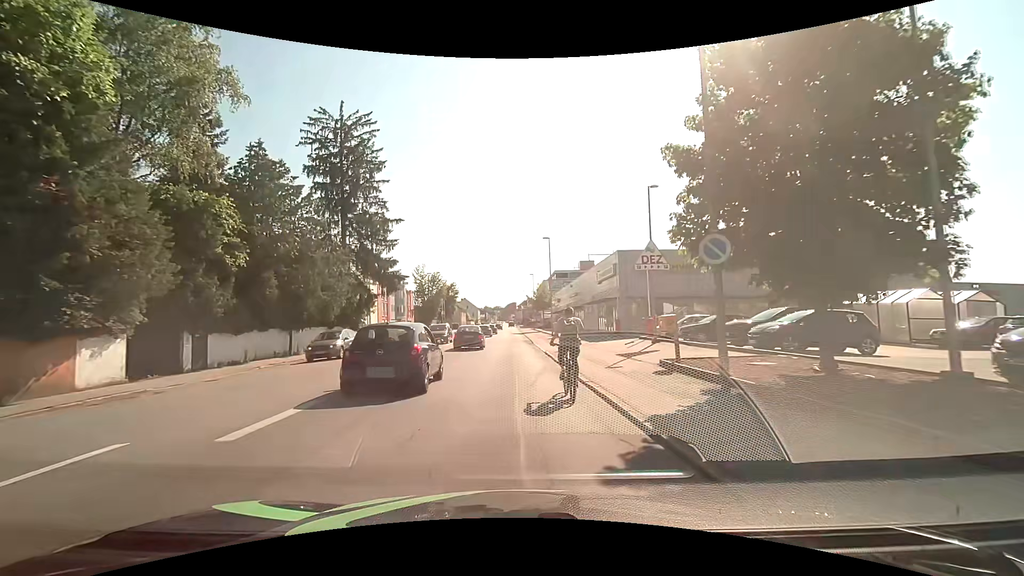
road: tertiary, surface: asphalt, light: Day
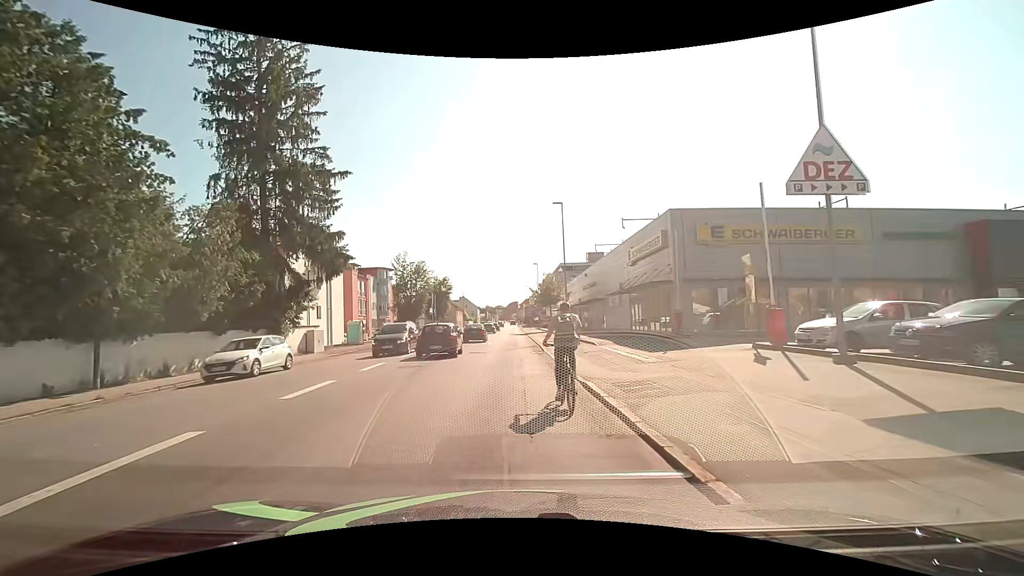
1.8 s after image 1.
(-0.1, +14.2) m; -1°
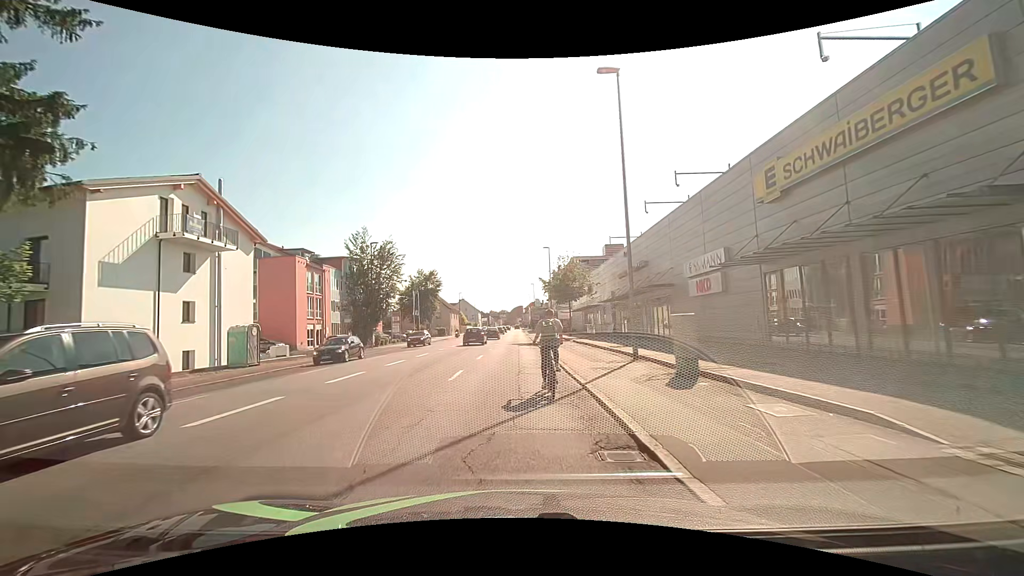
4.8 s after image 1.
(+0.1, +20.2) m; 0°
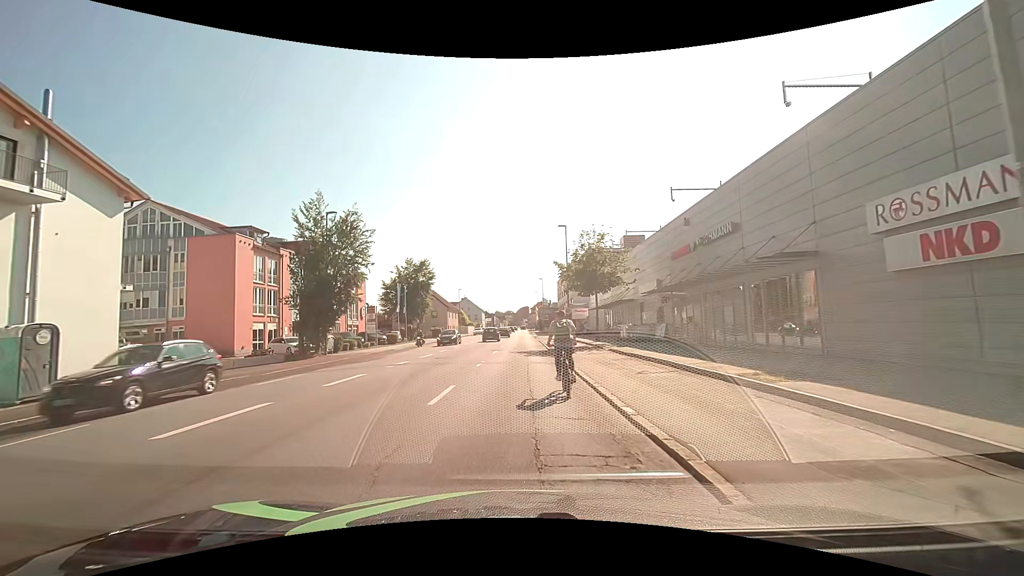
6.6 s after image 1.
(-0.1, +13.0) m; -1°
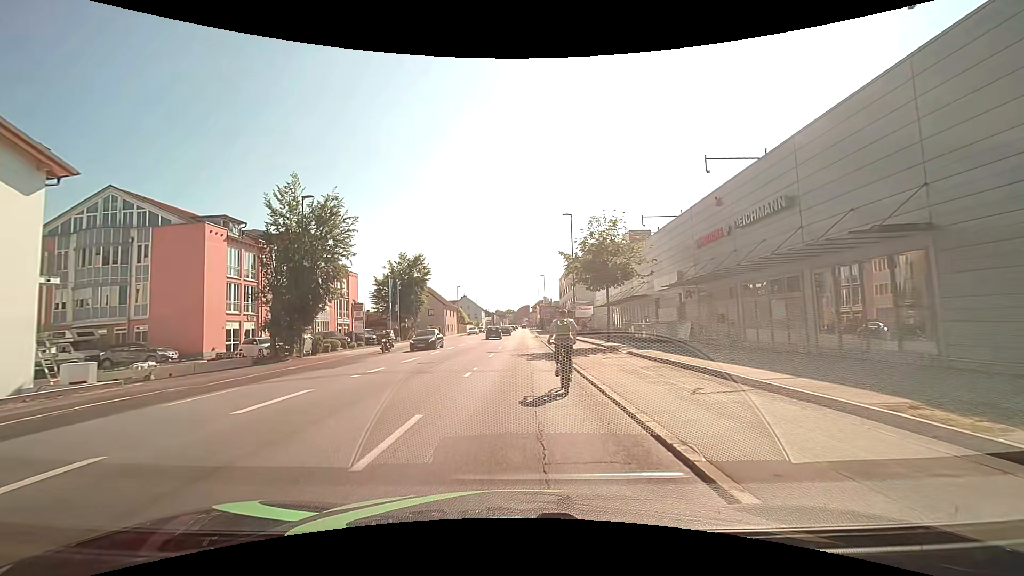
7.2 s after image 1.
(0.0, +4.1) m; -1°
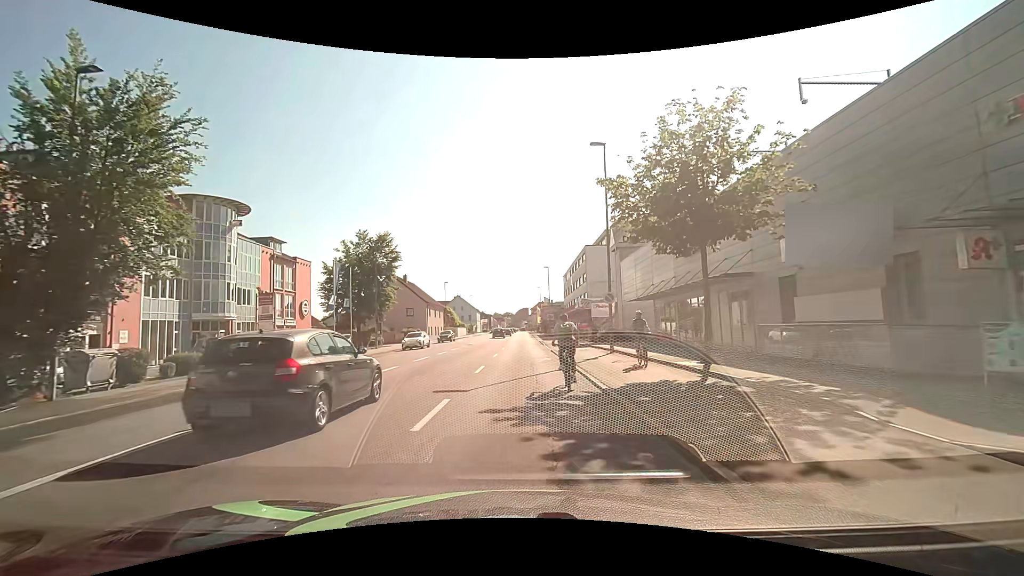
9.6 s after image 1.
(+0.3, +16.4) m; 0°
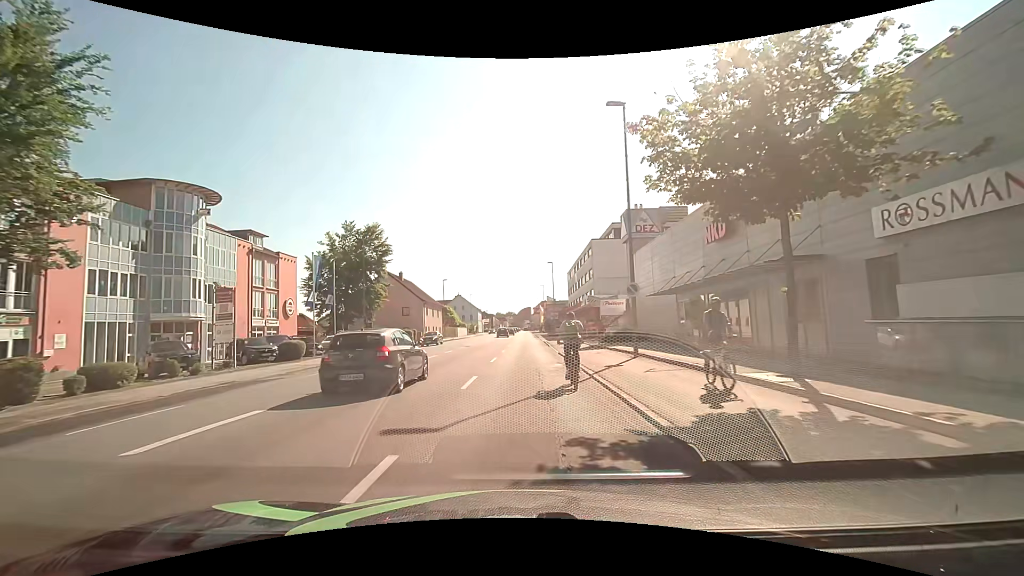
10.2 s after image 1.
(+0.1, +4.5) m; +1°
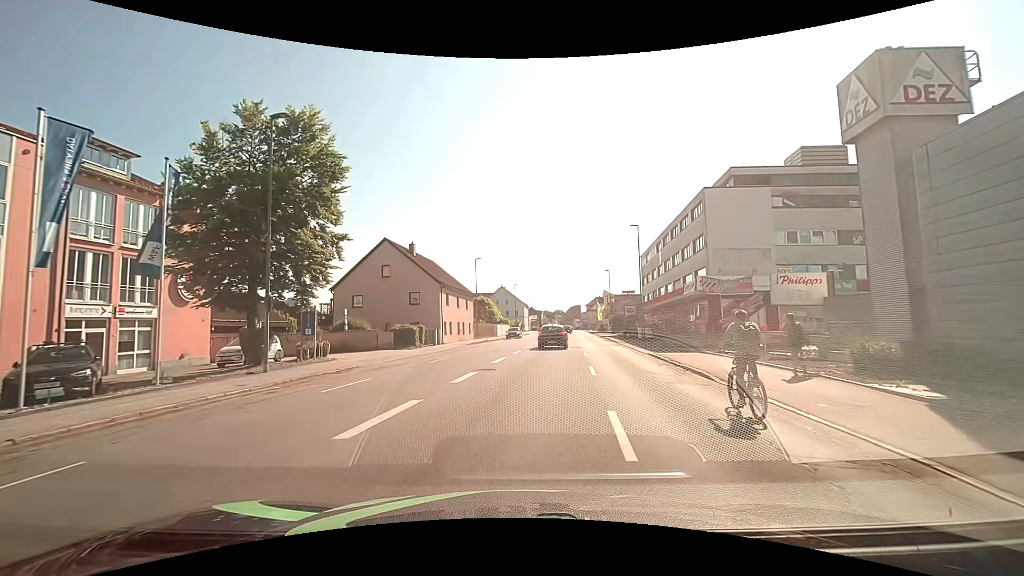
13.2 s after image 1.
(-1.2, +24.1) m; -4°
(0, +10) (+1, +20) (+1, +30) (+2, +40) (+3, +50) (+4, +60) (+4, +70) (+5, +80) (+6, +90) (+7, +100) m
